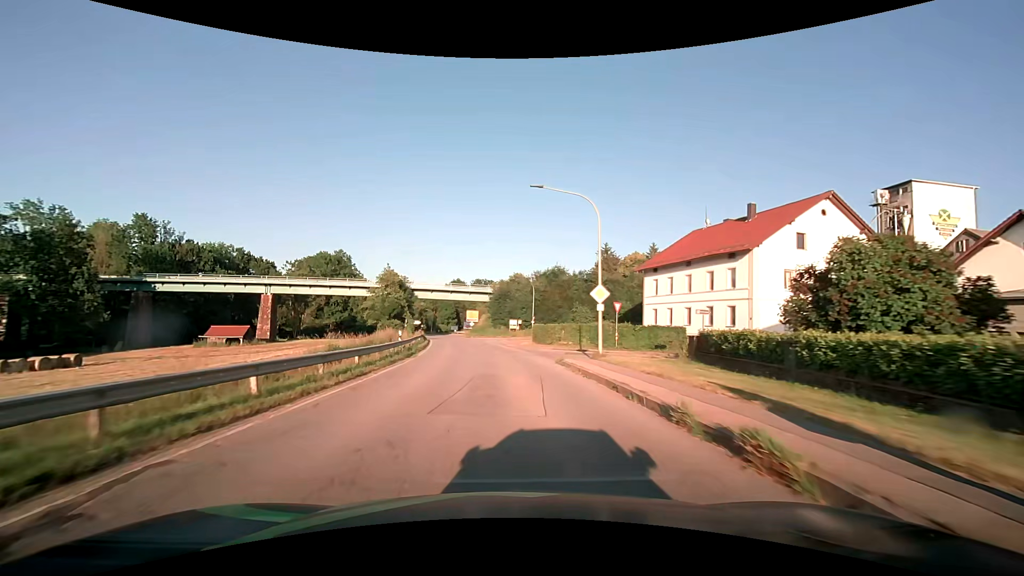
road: secondary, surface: asphalt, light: Day
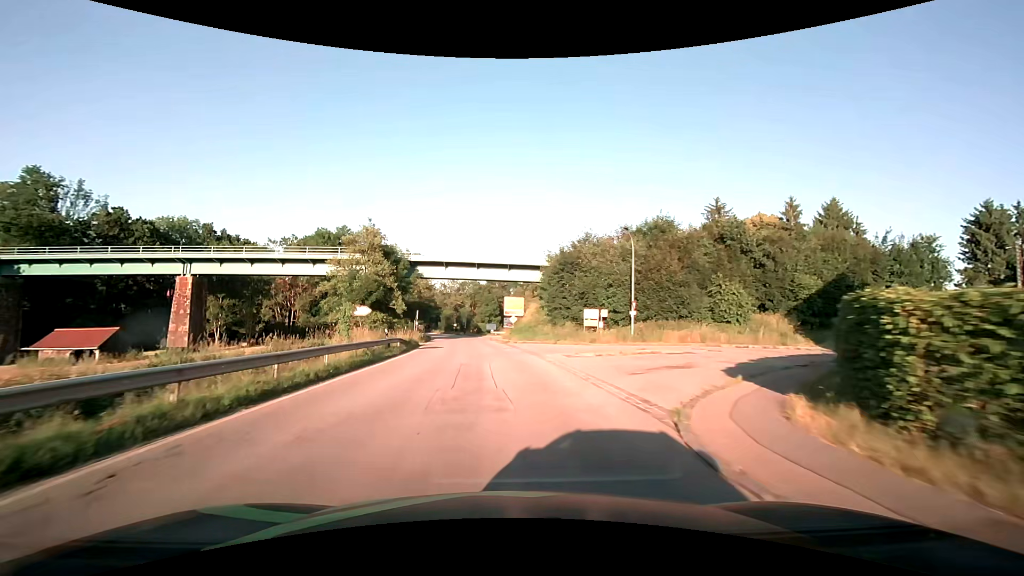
(-1.4, +38.1) m; -5°
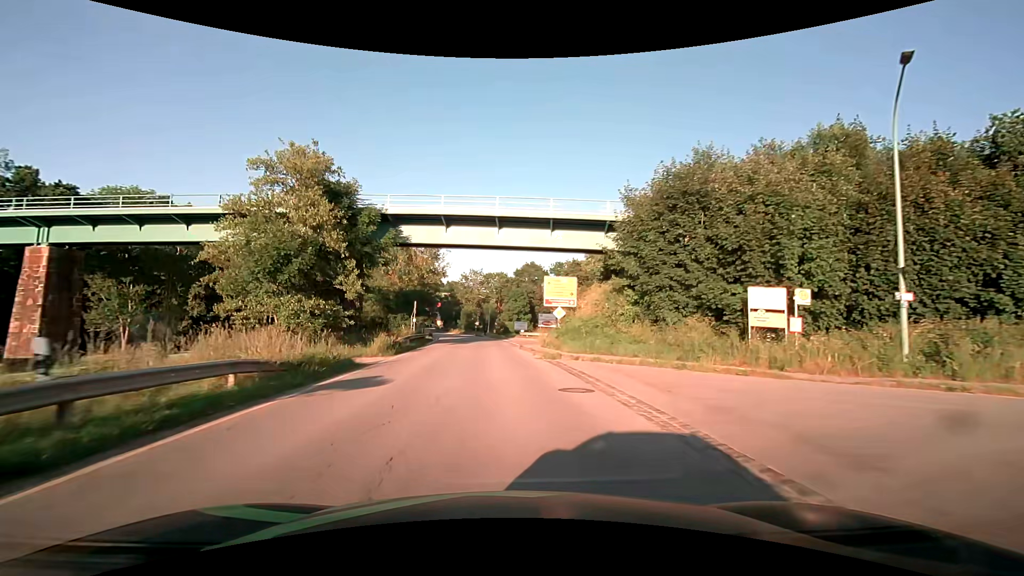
(-0.9, +22.8) m; -4°
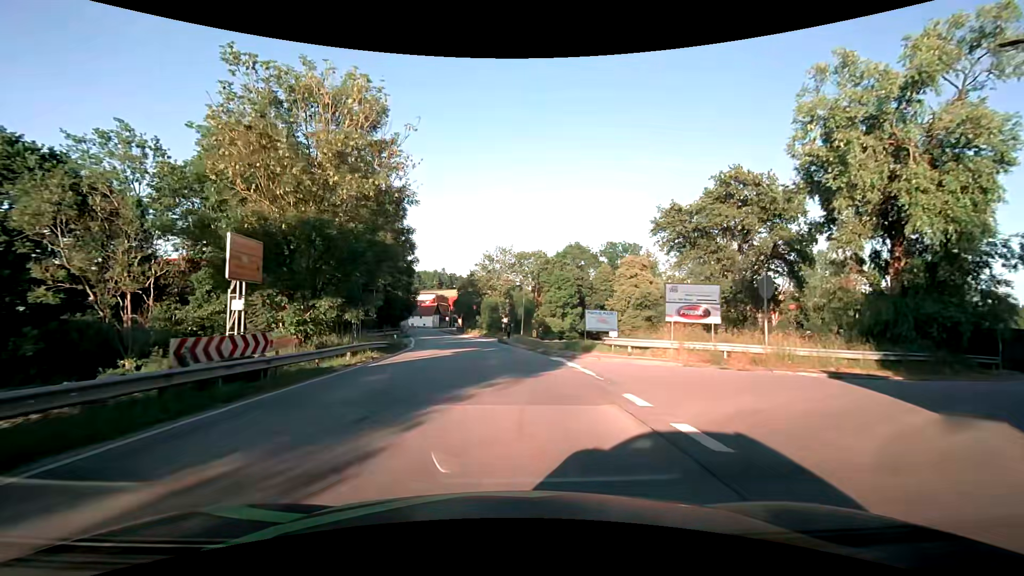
(-1.1, +38.1) m; -3°
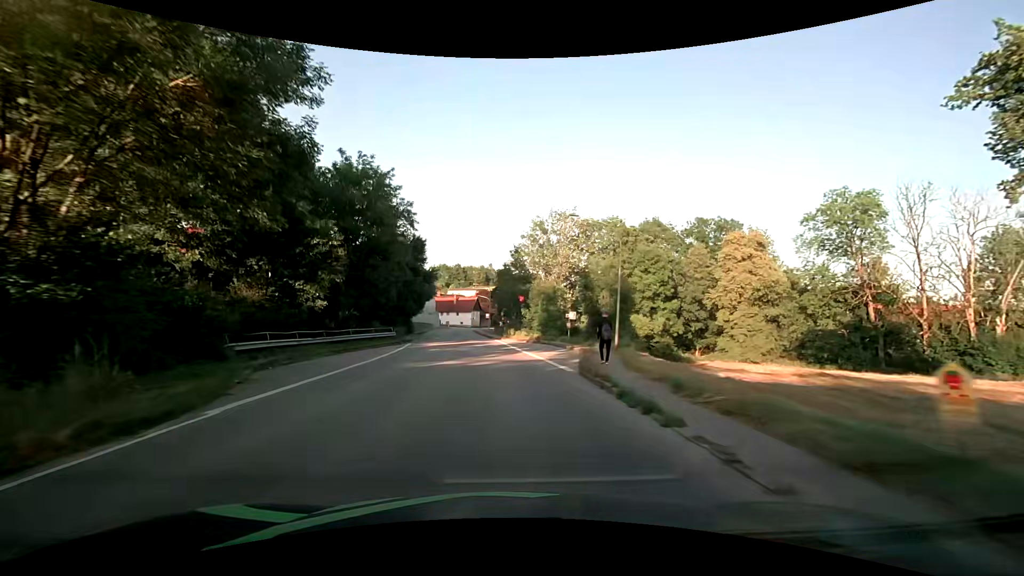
(-1.4, +30.5) m; -6°
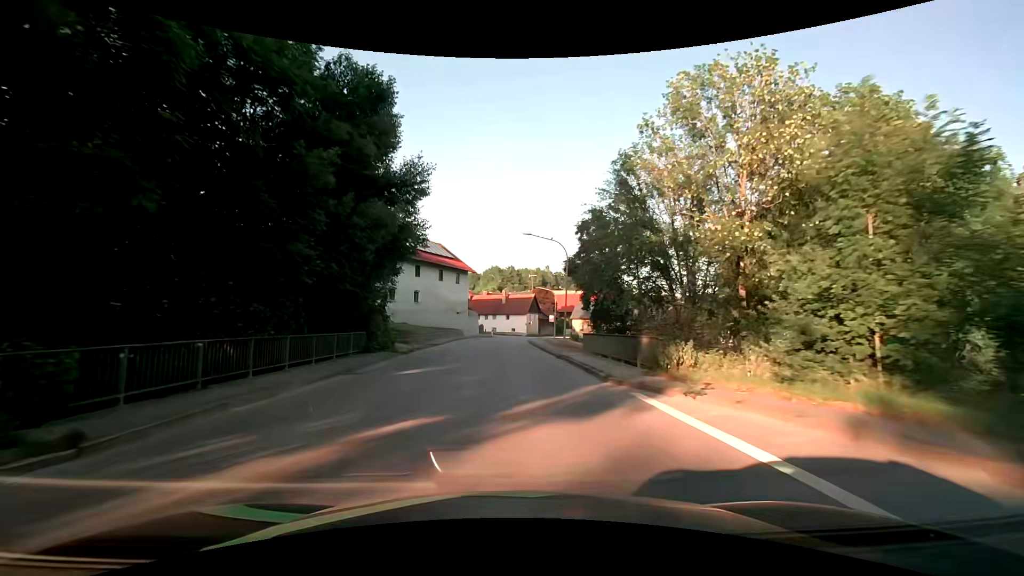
(-2.7, +38.3) m; -7°
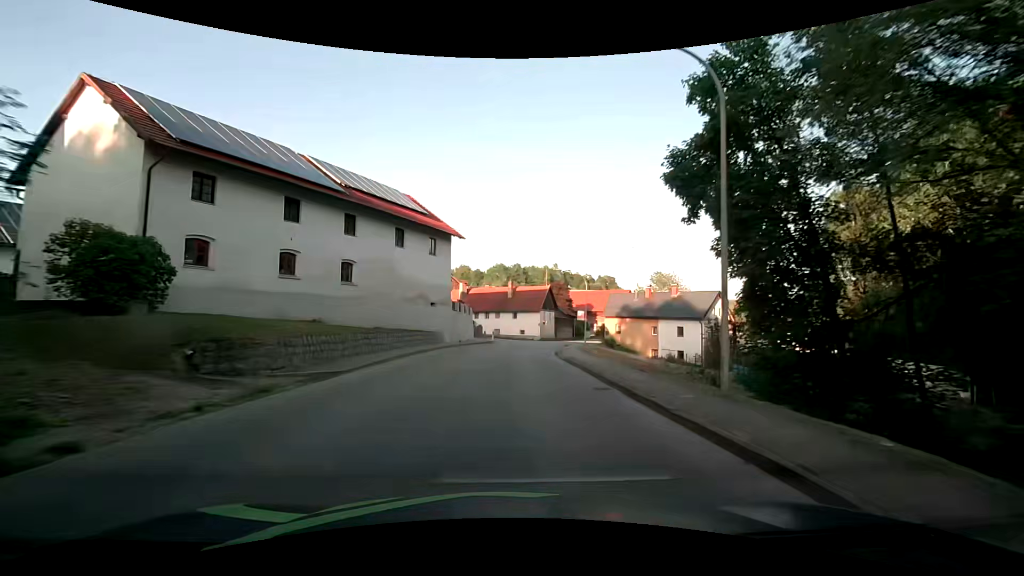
(-0.1, +22.8) m; 0°
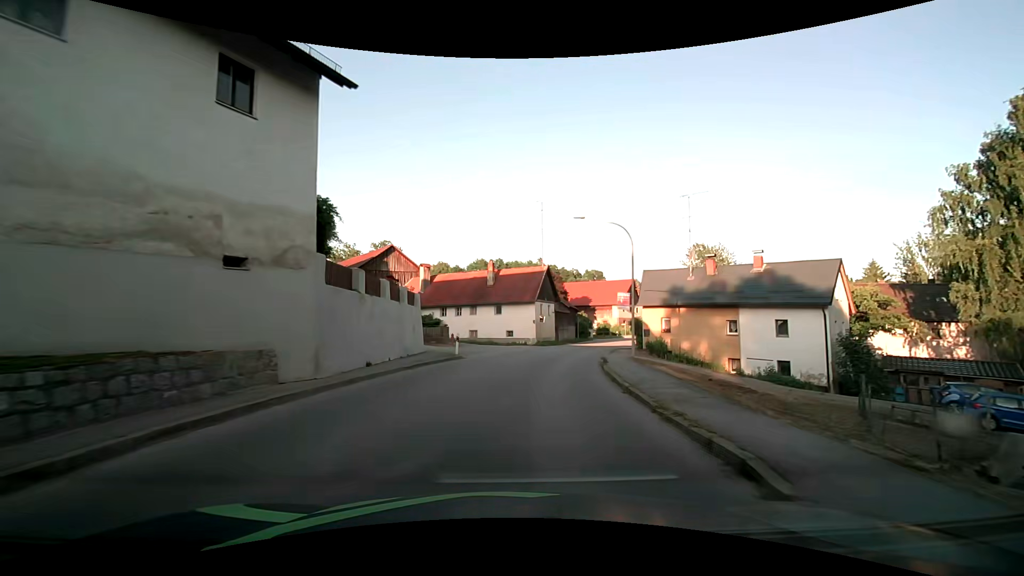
(0.0, +22.7) m; +1°
(0, +10) (+1, +20) (+3, +30) (+6, +39) (+9, +49) (+12, +59) (+15, +68) (+19, +77) (+24, +86) (+29, +95) m
